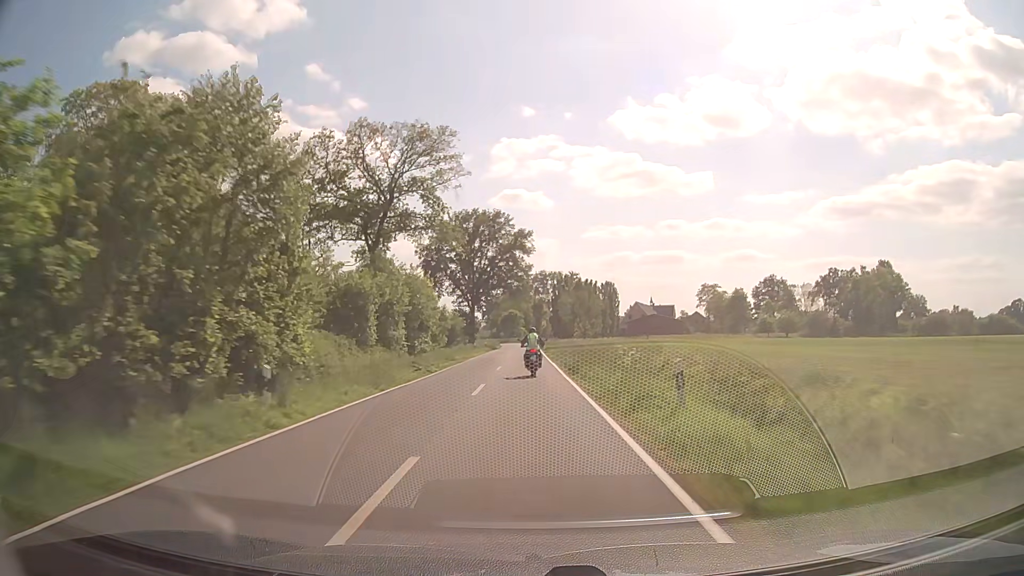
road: secondary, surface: asphalt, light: Day
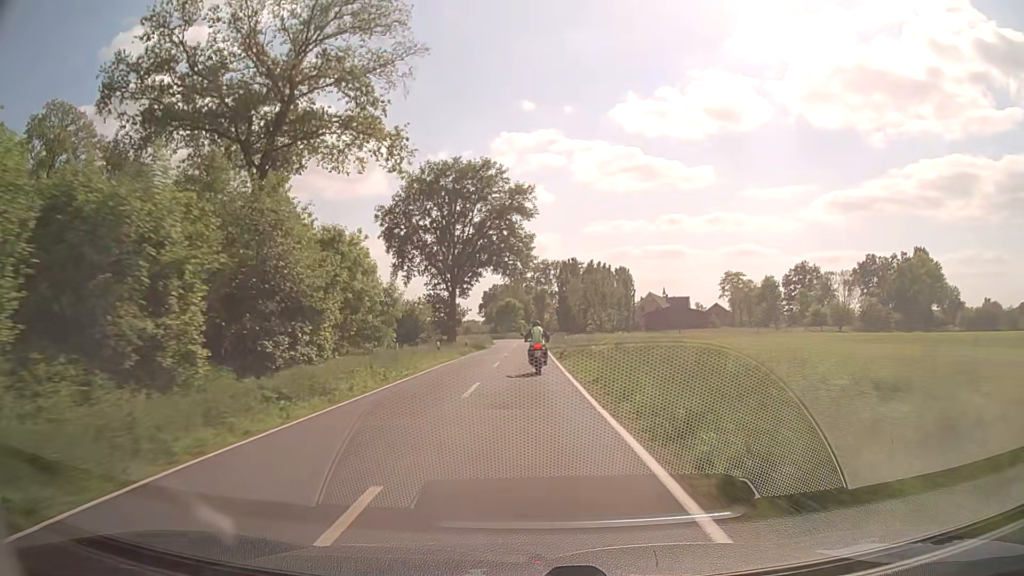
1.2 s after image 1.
(0.0, +25.5) m; 0°
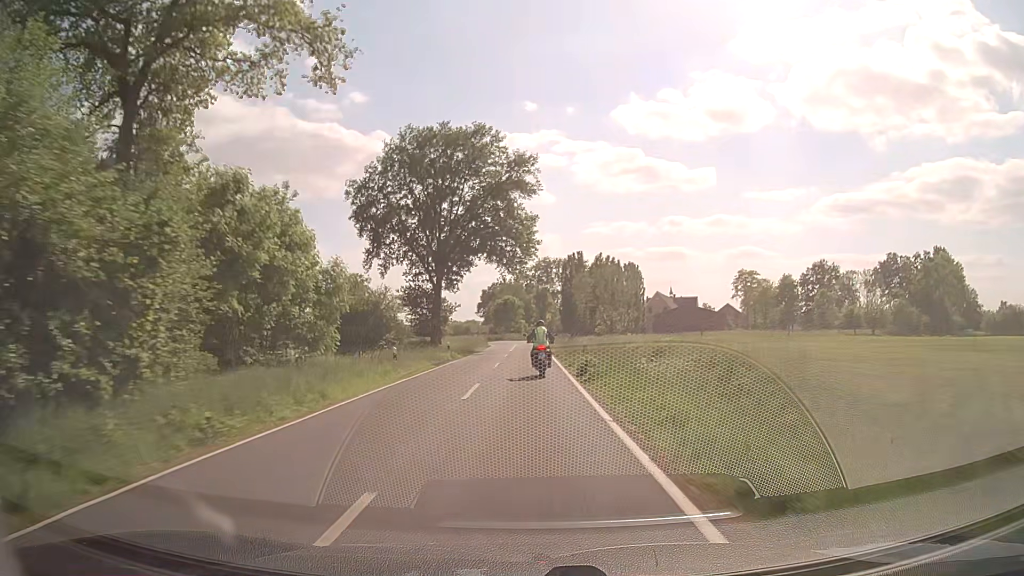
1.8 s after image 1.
(0.0, +12.1) m; 0°
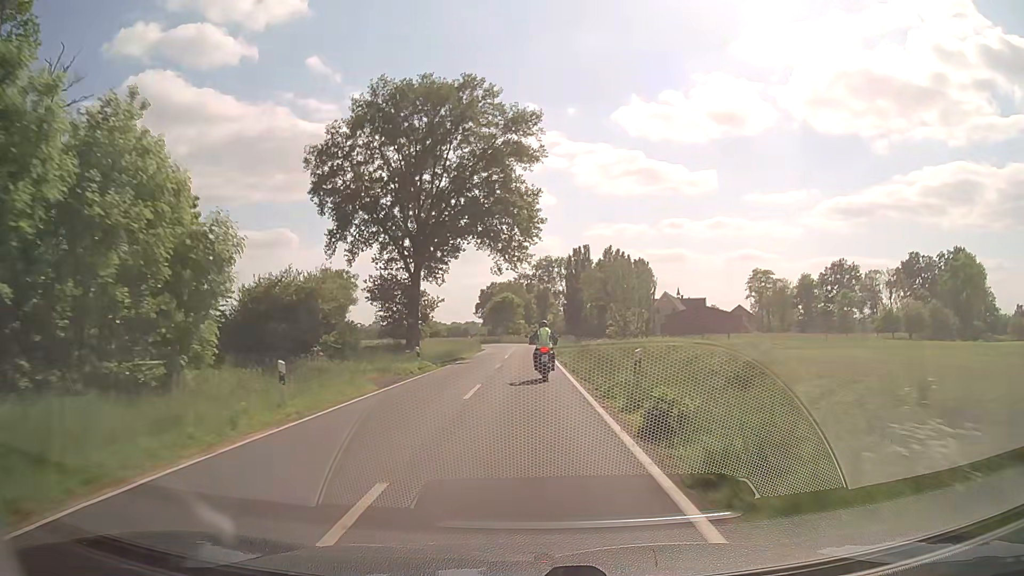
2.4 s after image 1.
(0.0, +11.5) m; 0°
